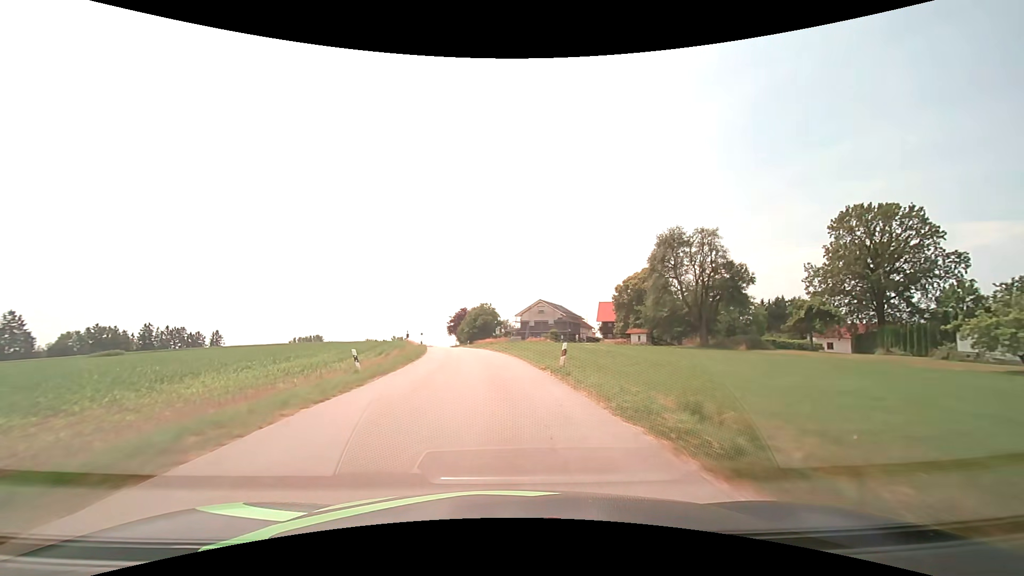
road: tertiary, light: Day
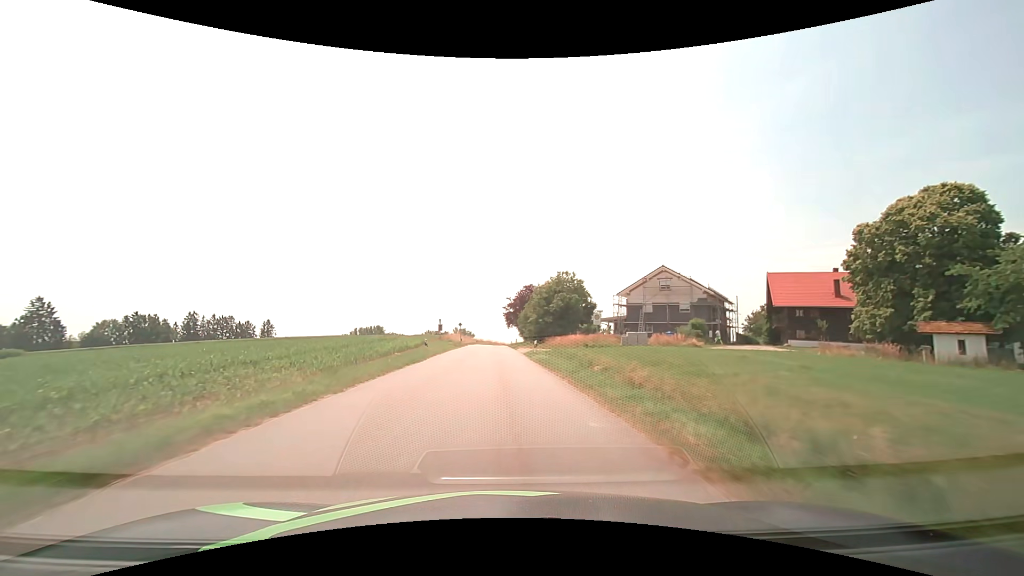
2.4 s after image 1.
(-3.0, +42.7) m; -8°
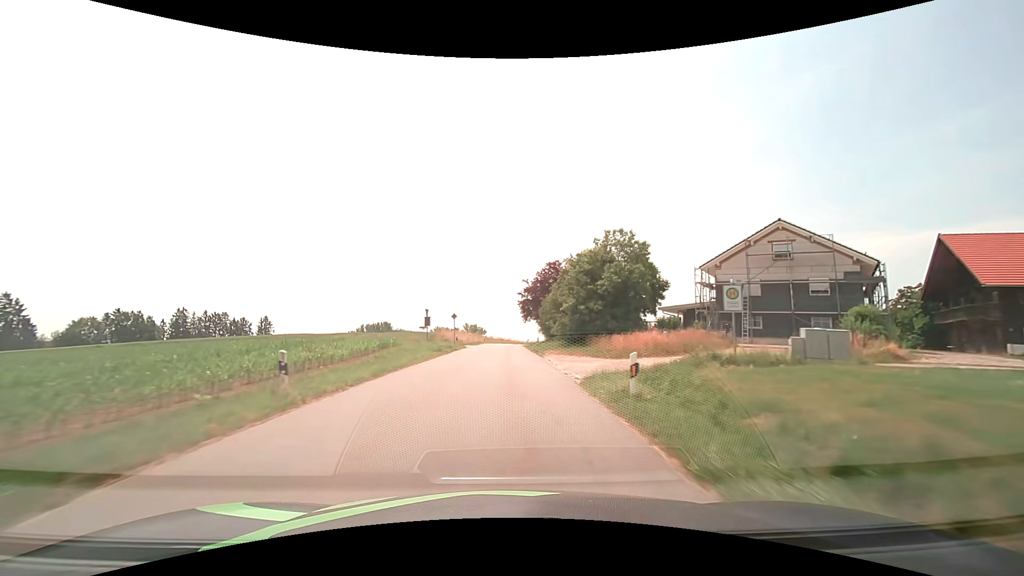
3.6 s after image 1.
(-0.4, +21.6) m; -2°
(0, +10) (0, +20) (0, +30) (0, +40) (0, +50) (0, +60) (0, +70) (+1, +80) (+2, +90) (+3, +100) m
